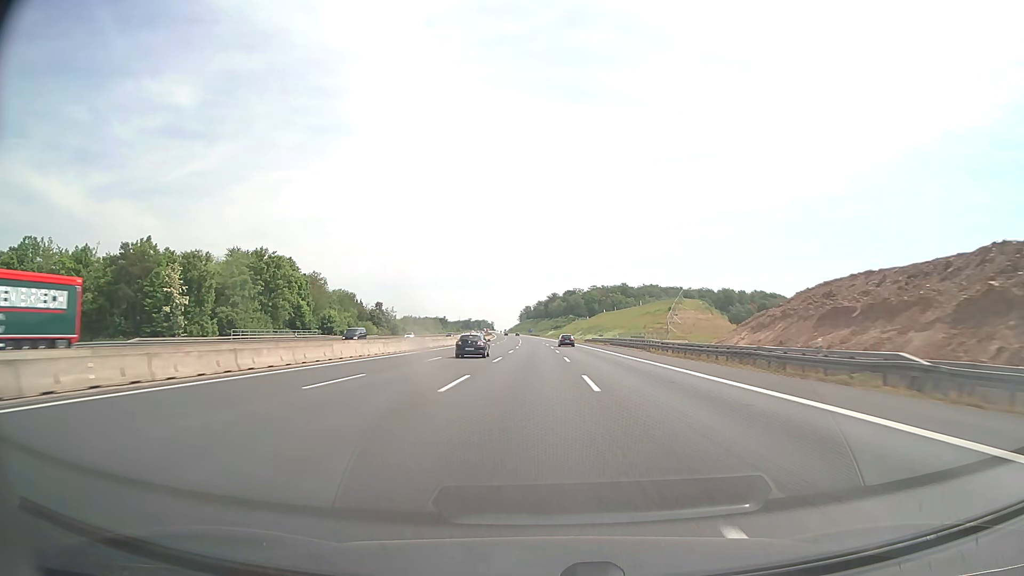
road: motorway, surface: asphalt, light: Day
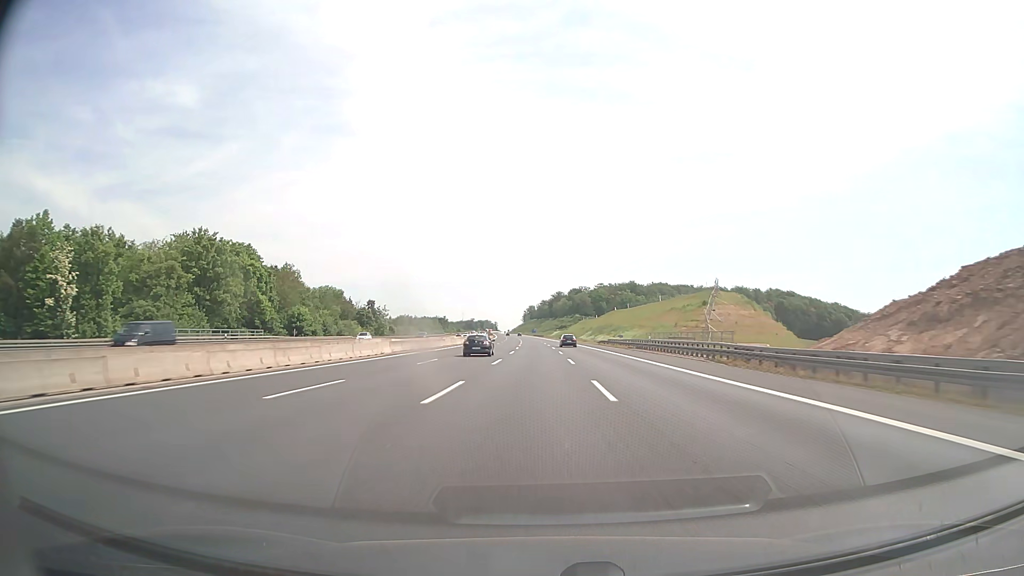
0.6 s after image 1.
(-0.1, +20.6) m; 0°
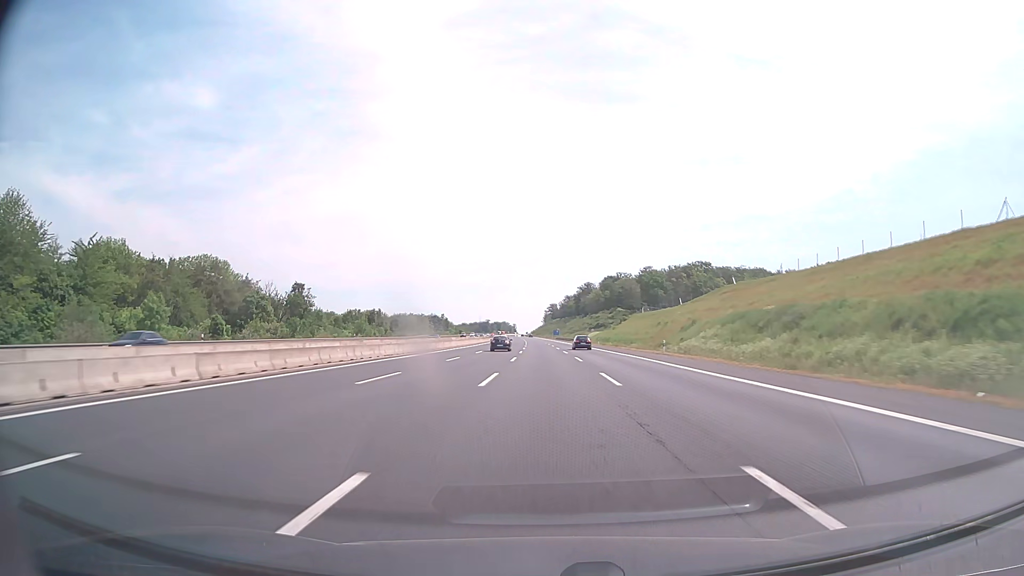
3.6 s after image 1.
(-1.7, +103.0) m; -2°
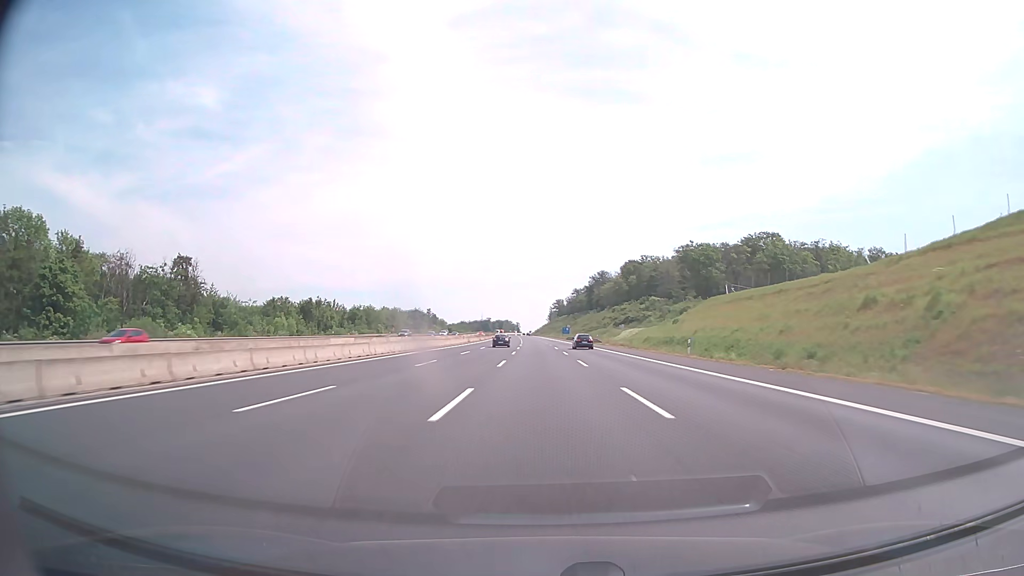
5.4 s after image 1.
(-0.3, +61.8) m; 0°
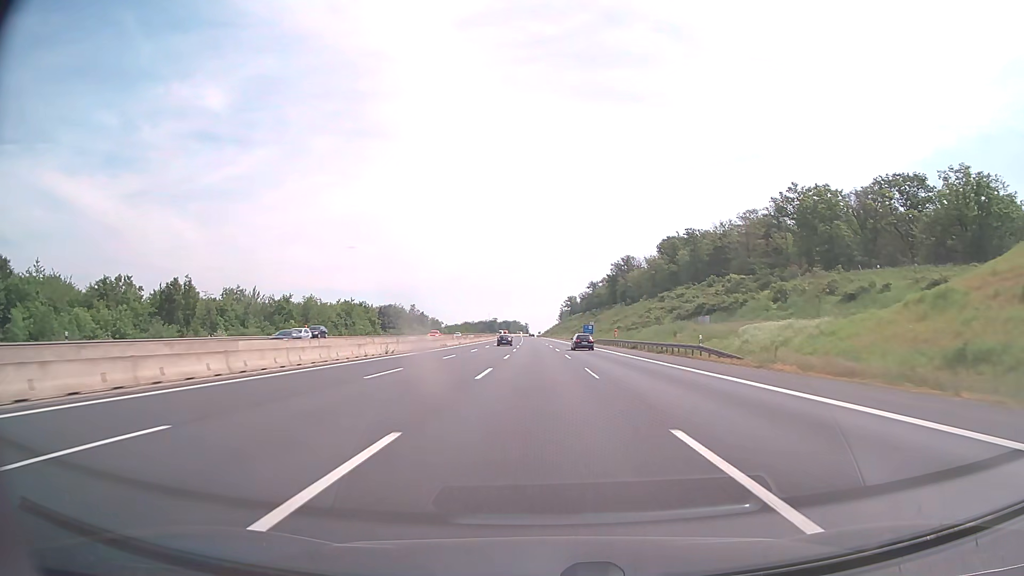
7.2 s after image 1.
(-0.3, +61.8) m; -1°
(0, +10) (0, +20) (0, +30) (0, +40) (0, +50) (0, +60) (-1, +70) (-1, +80) (-1, +90) (-1, +100) m
